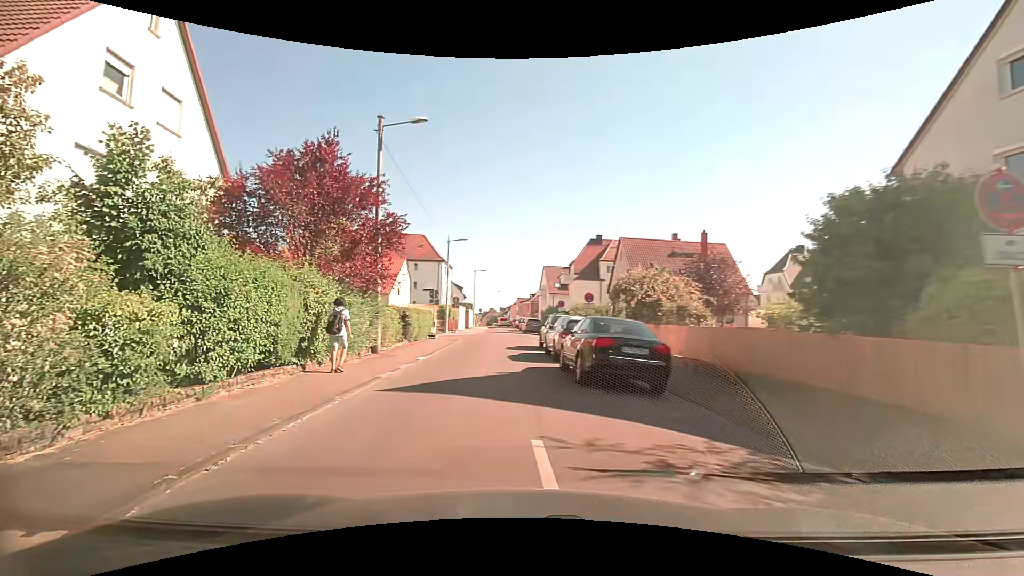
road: residential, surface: asphalt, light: Day
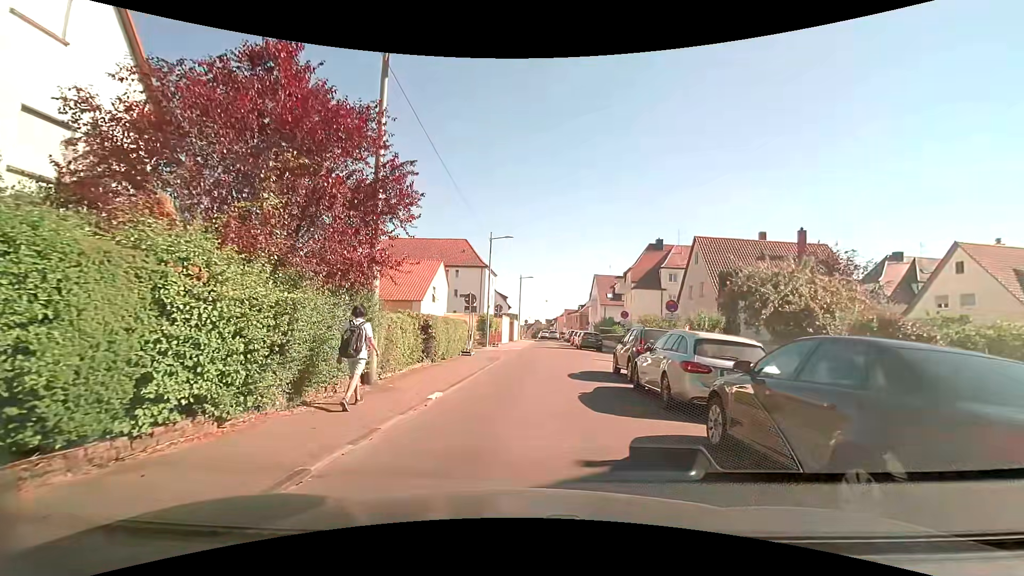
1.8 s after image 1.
(-0.8, +6.7) m; -7°
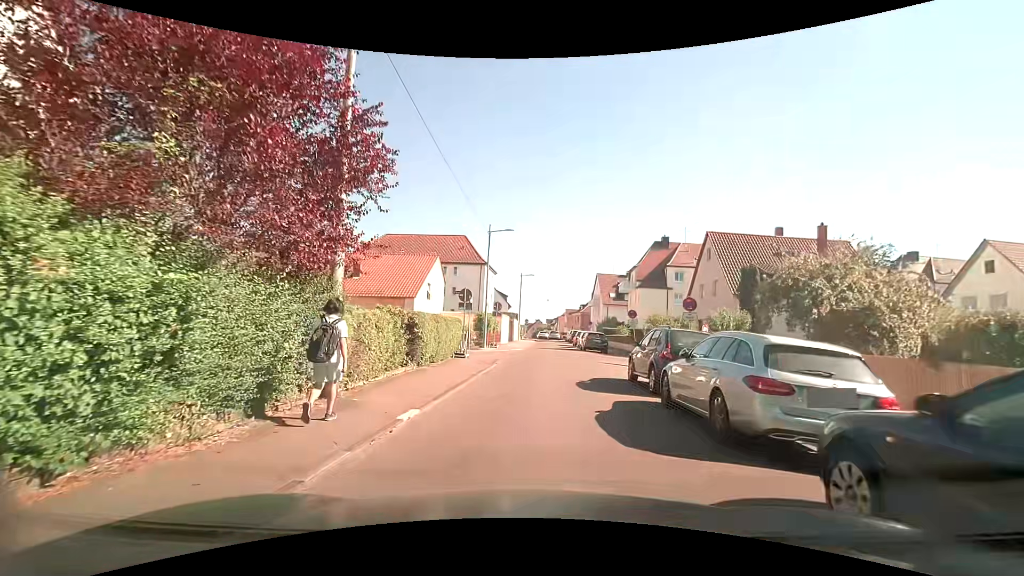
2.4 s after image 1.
(0.0, +2.4) m; -2°
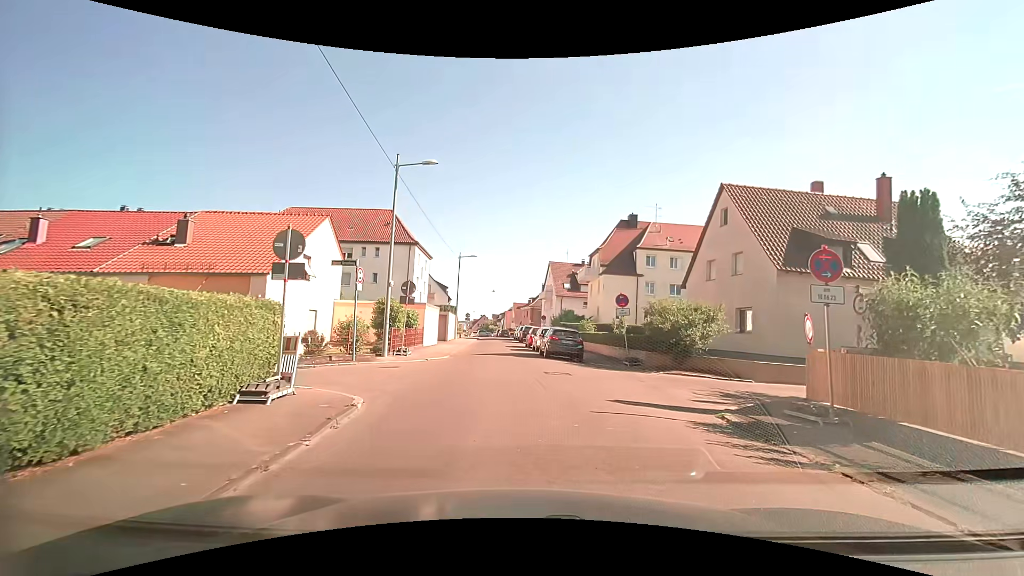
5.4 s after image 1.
(+0.8, +12.4) m; +6°
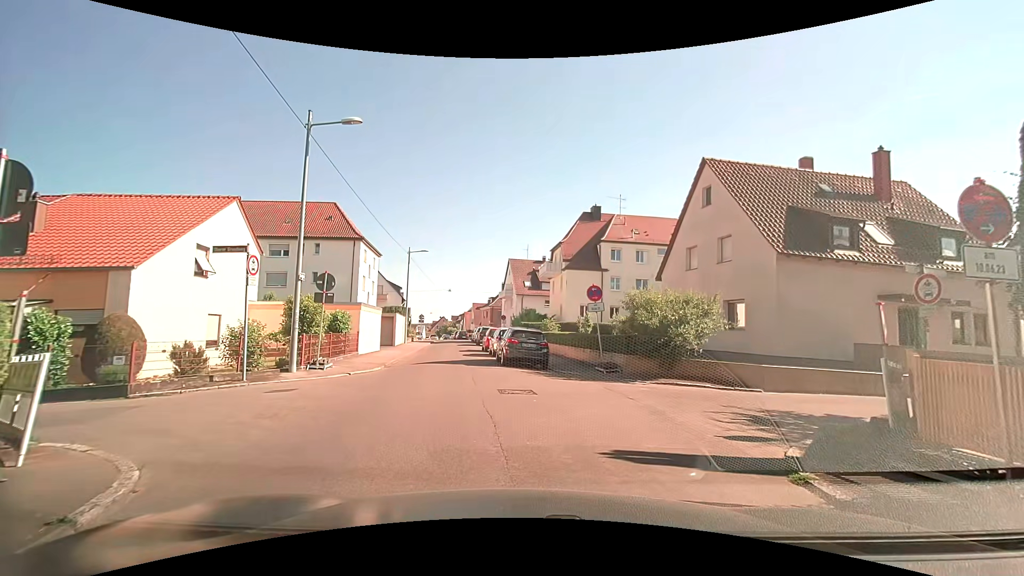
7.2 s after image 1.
(+0.3, +4.0) m; +5°
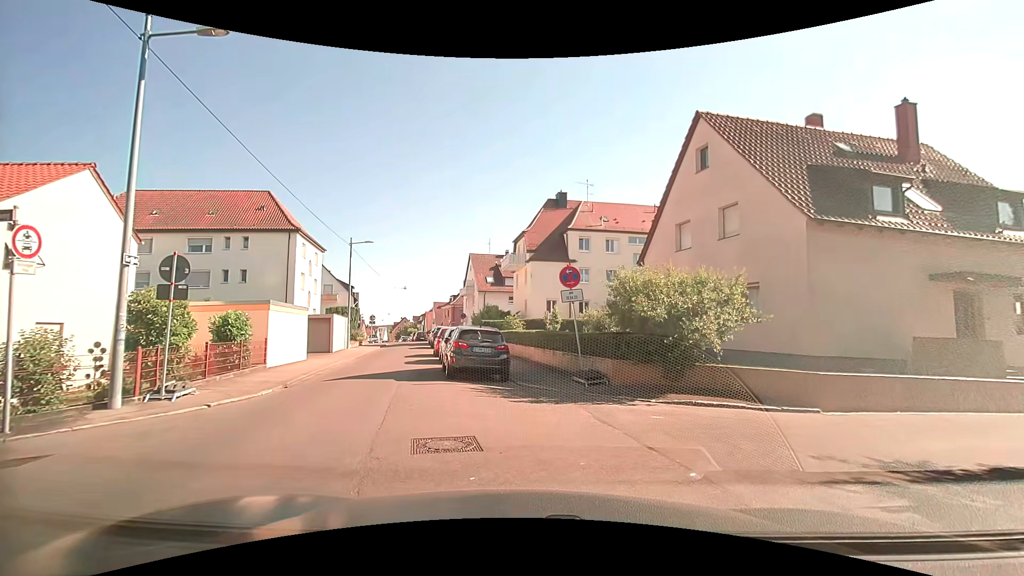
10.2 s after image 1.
(+0.3, +4.7) m; +5°
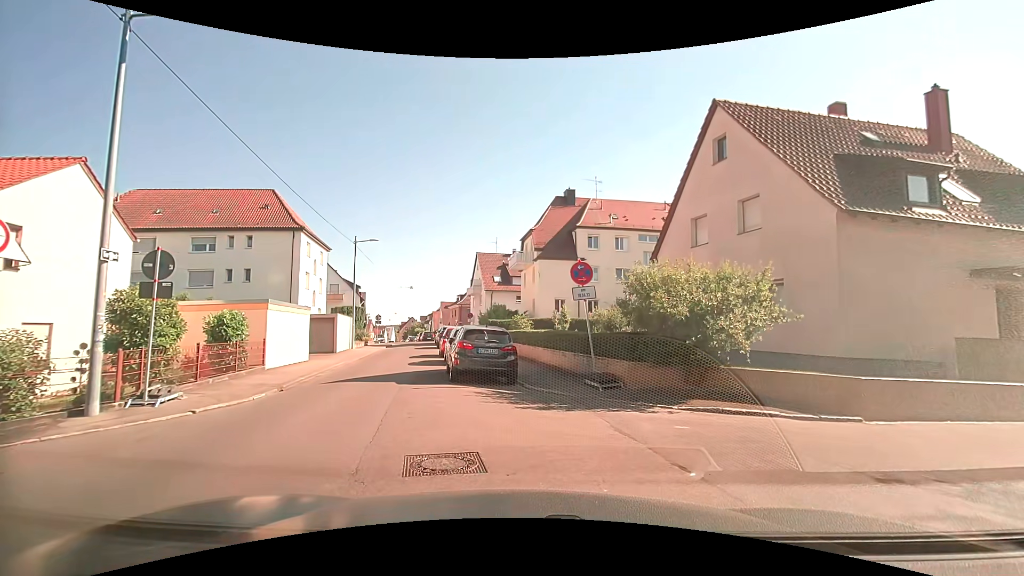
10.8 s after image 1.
(0.0, +0.8) m; 0°
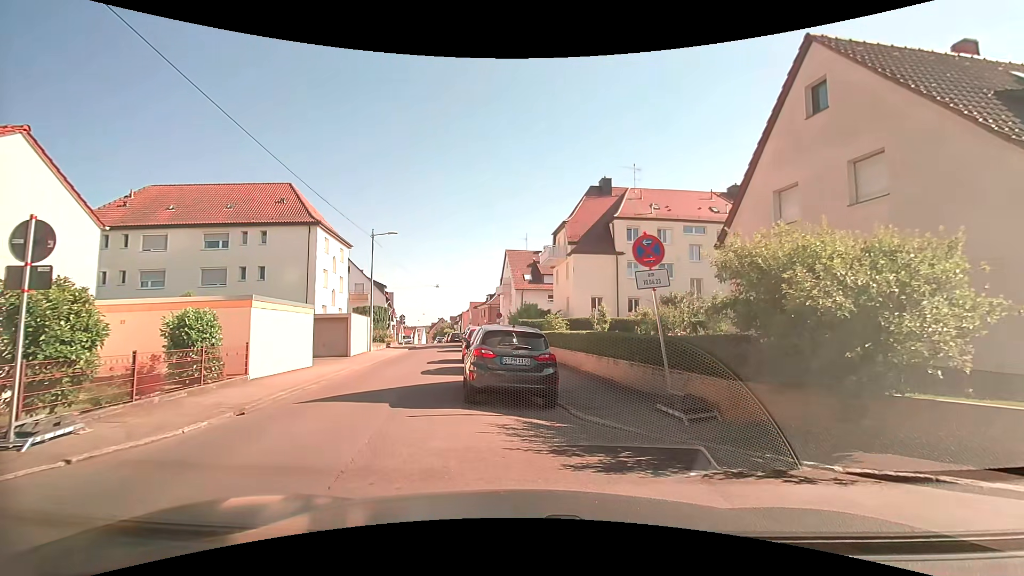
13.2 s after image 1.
(-0.1, +3.6) m; -5°
